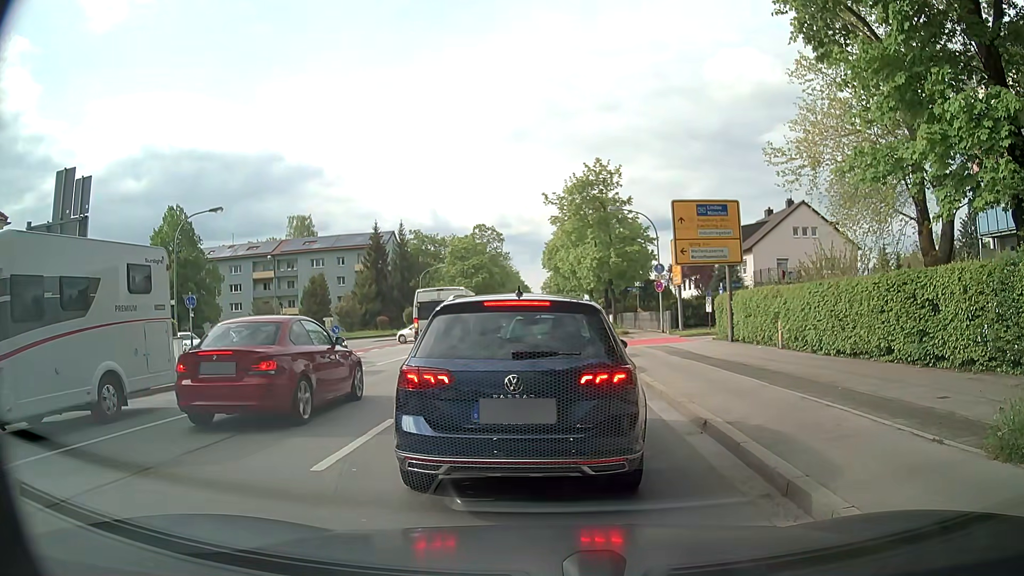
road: secondary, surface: asphalt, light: Day
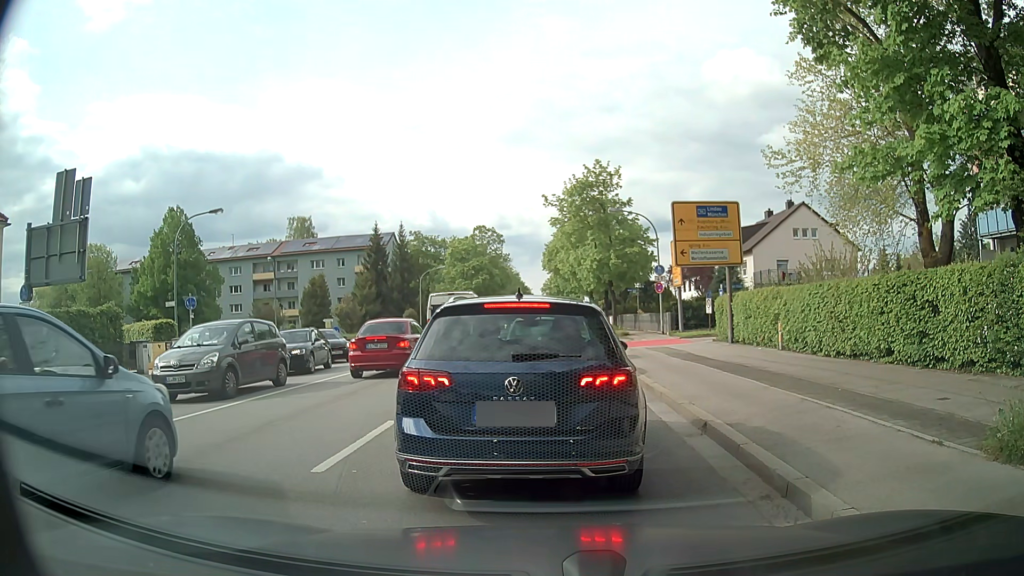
(0.0, +0.1) m; 0°
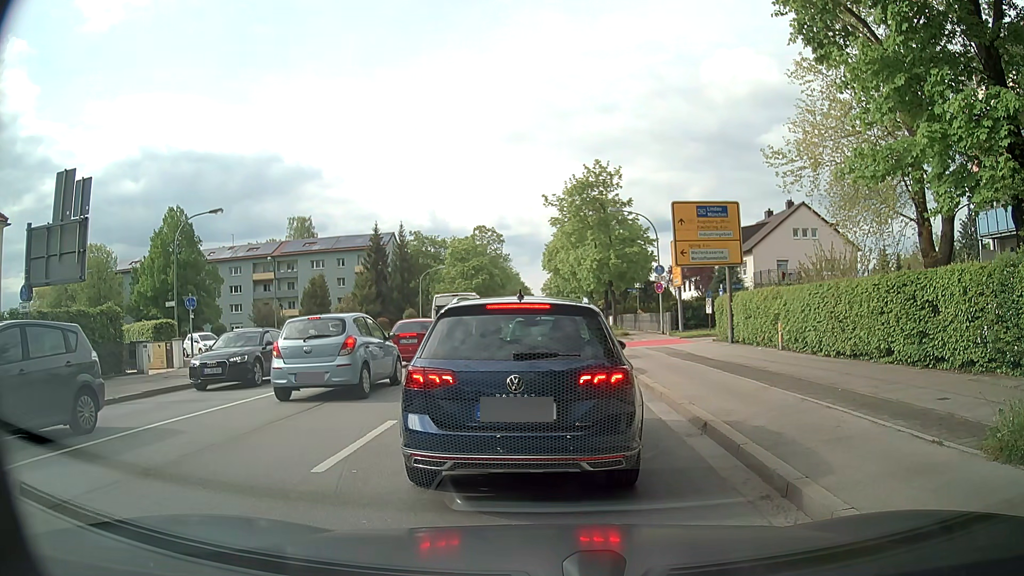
(0.0, 0.0) m; 0°
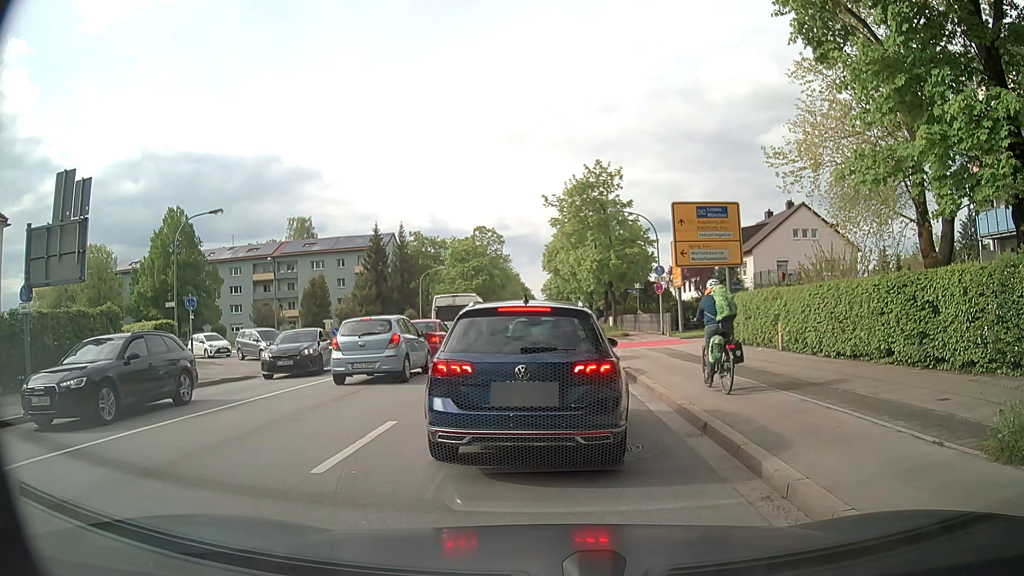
(0.0, 0.0) m; 0°
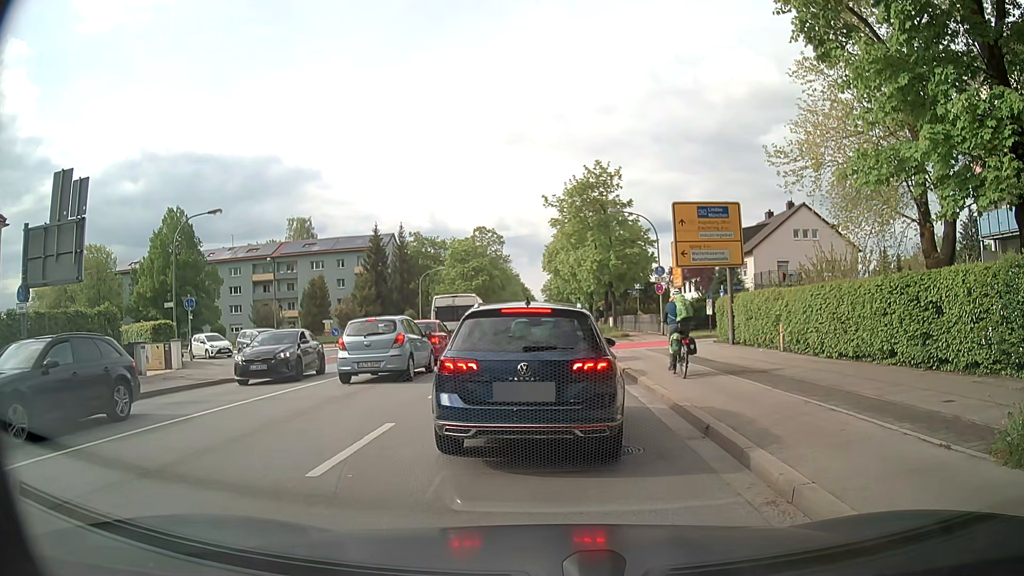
(0.0, +0.1) m; 0°
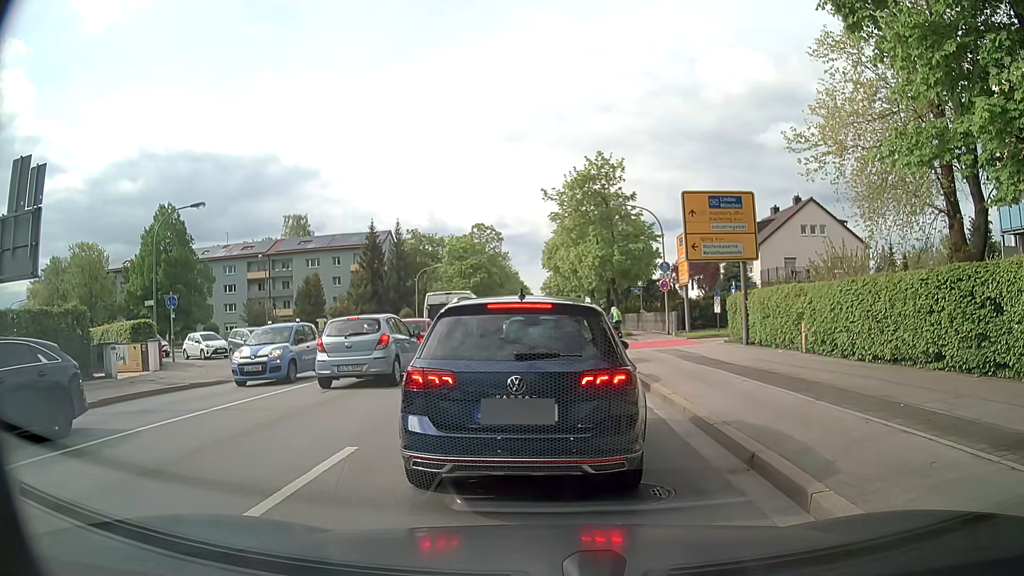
(0.0, +1.8) m; 0°
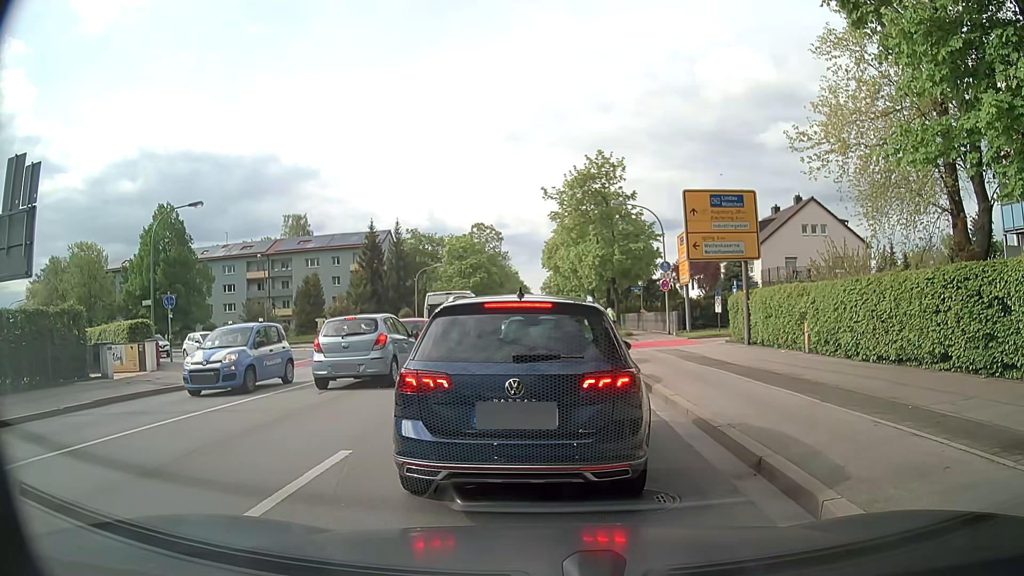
(0.0, +0.2) m; 0°
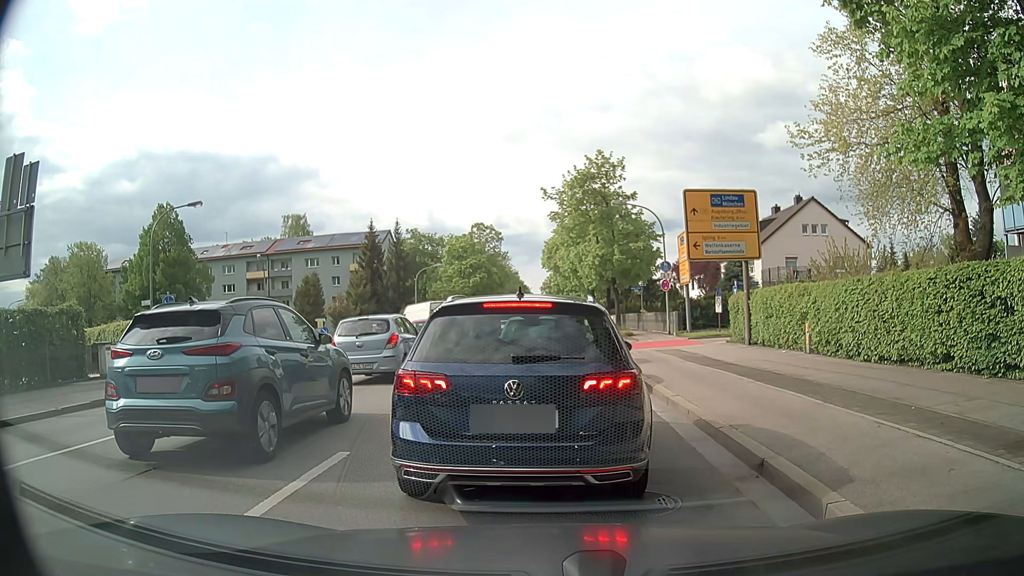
(0.0, +0.2) m; 0°
